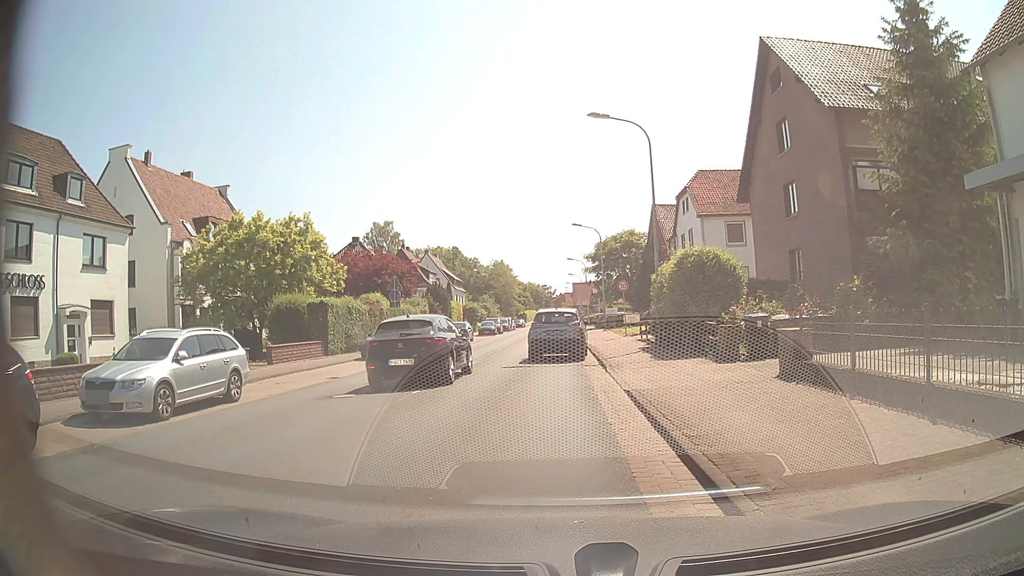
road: secondary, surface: asphalt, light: Day
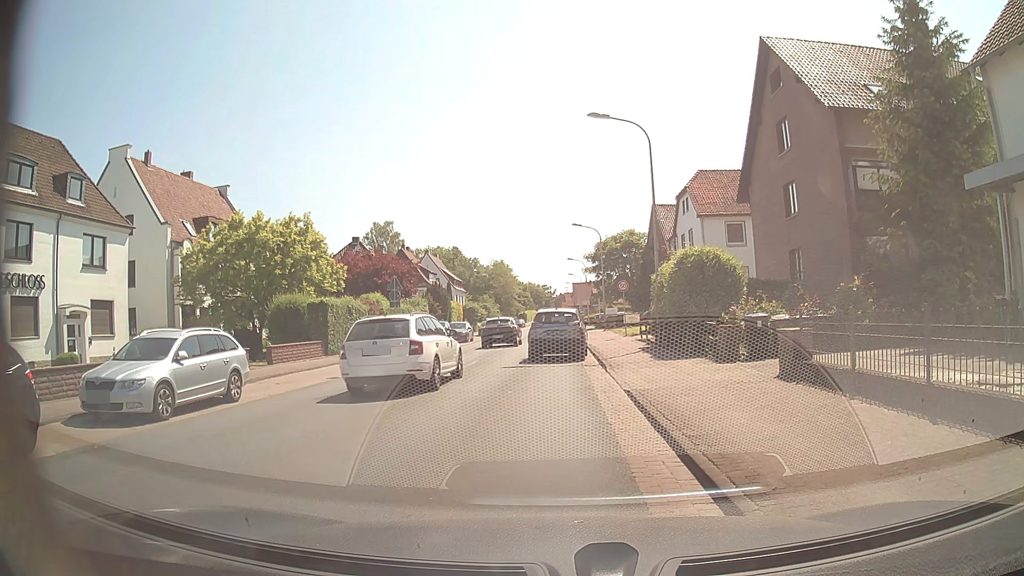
(0.0, 0.0) m; 0°
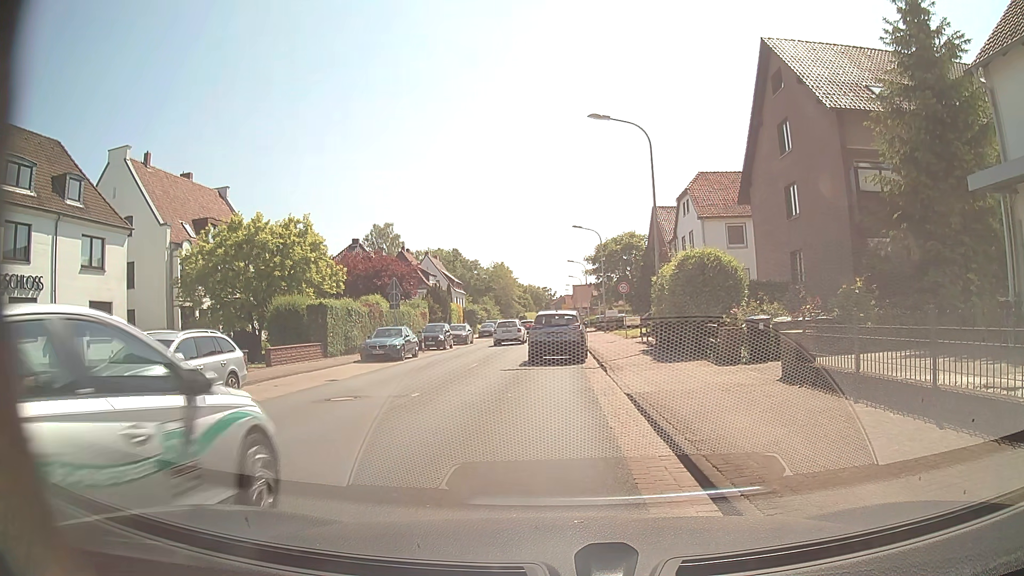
(0.0, +0.1) m; 0°
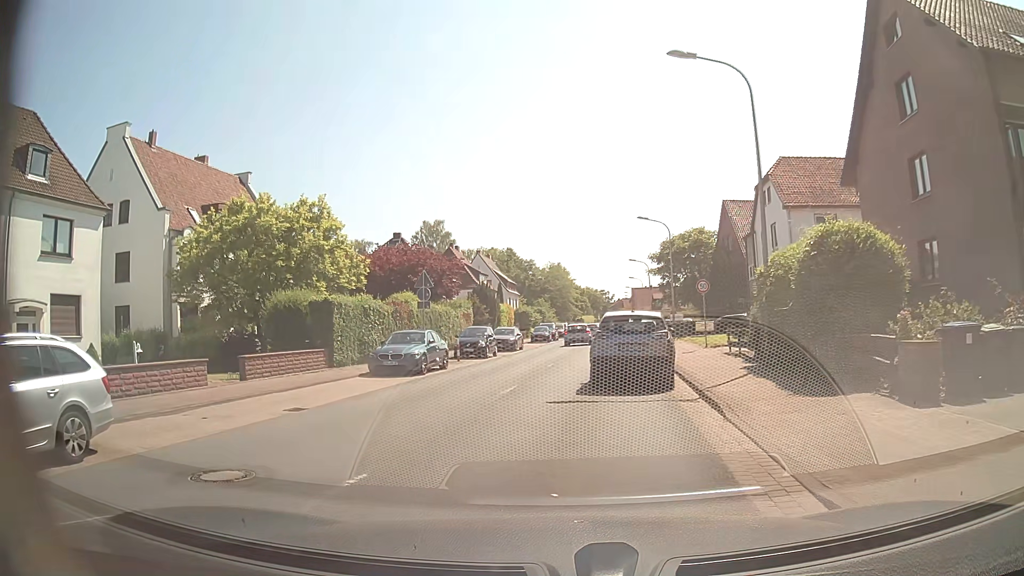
(-0.4, +7.0) m; -5°
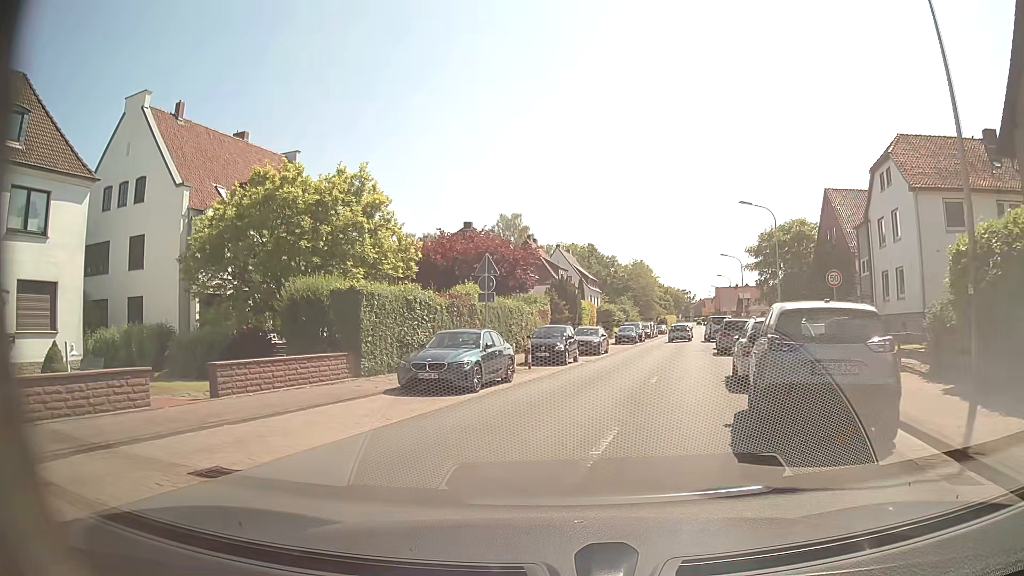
(-0.6, +6.5) m; -8°
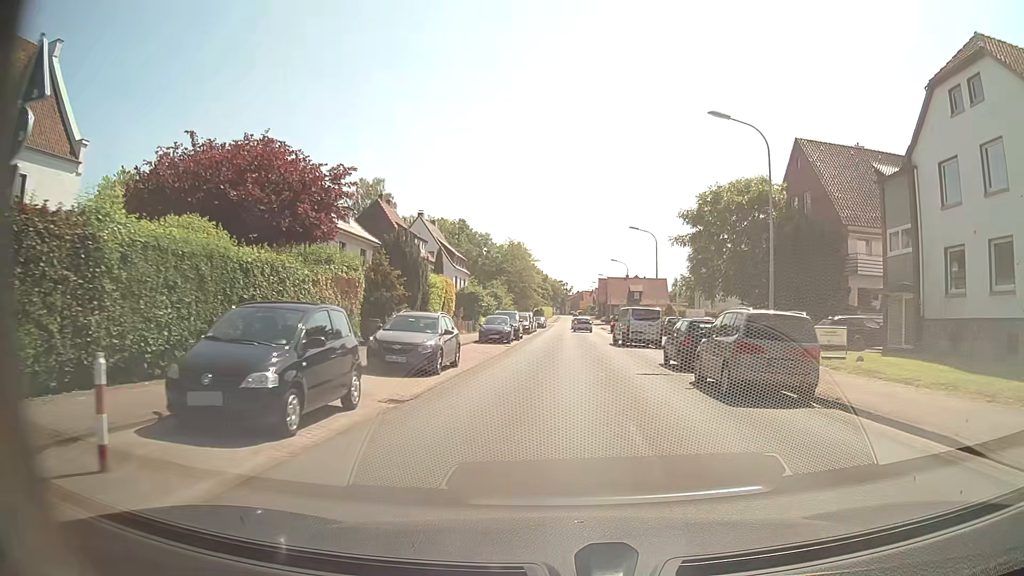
(+1.7, +18.7) m; +11°
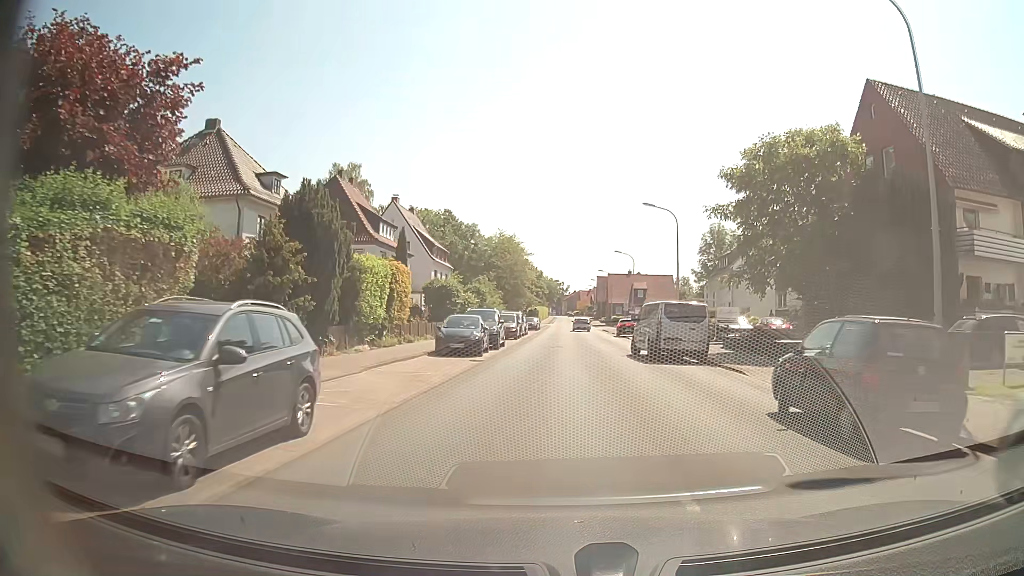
(+0.1, +11.5) m; 0°
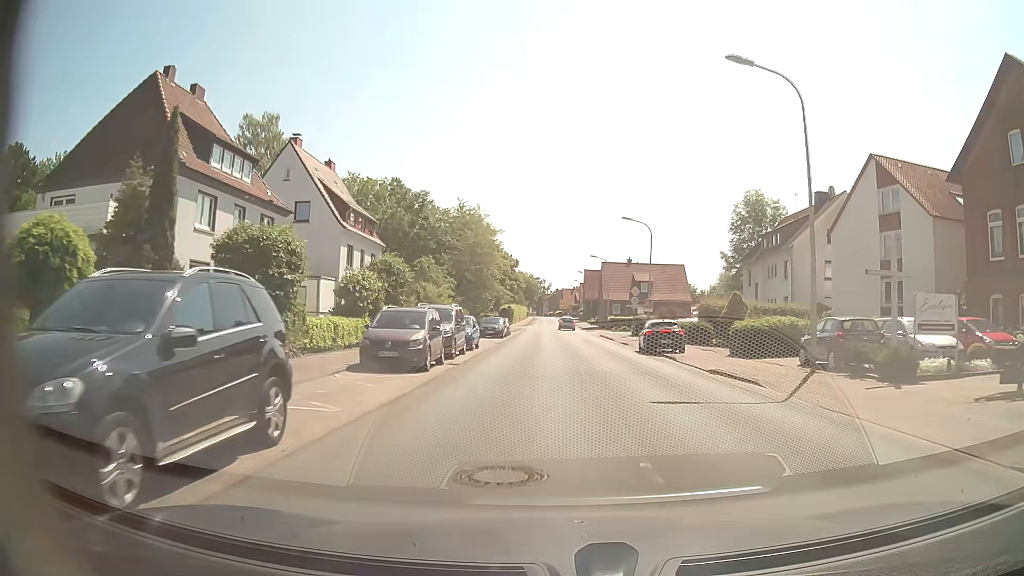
(+0.2, +25.4) m; +1°
(0, +10) (0, +20) (+1, +30) (+1, +40) (+2, +50) (+2, +60) (+2, +70) (+2, +80) (+2, +90) (+1, +100) m
